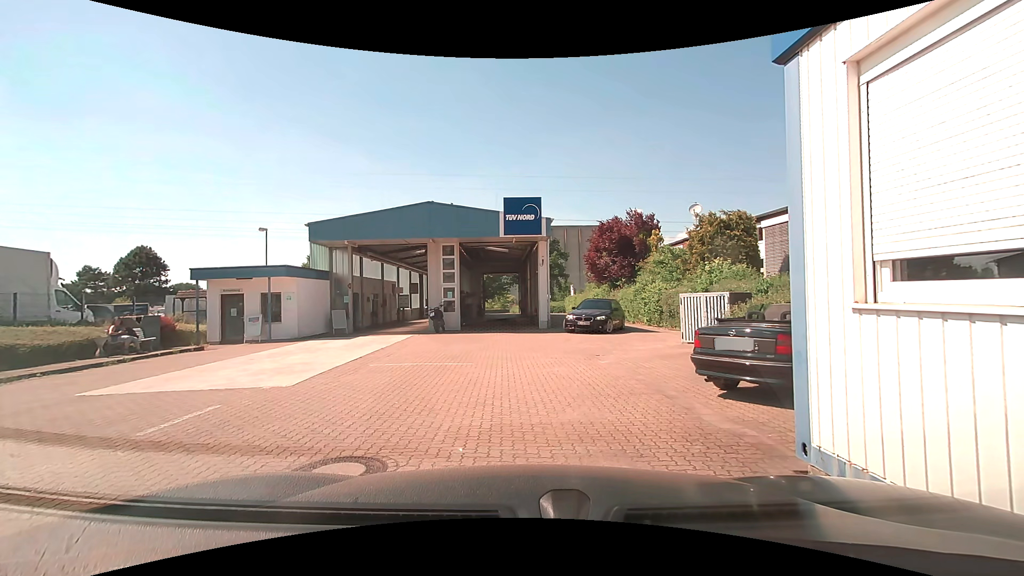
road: service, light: Day
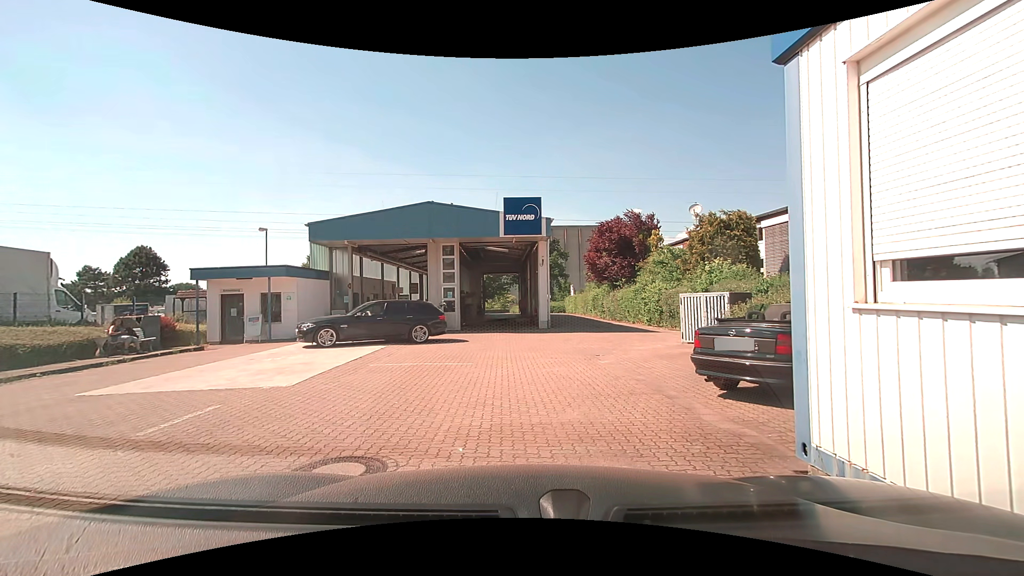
(0.0, 0.0) m; 0°
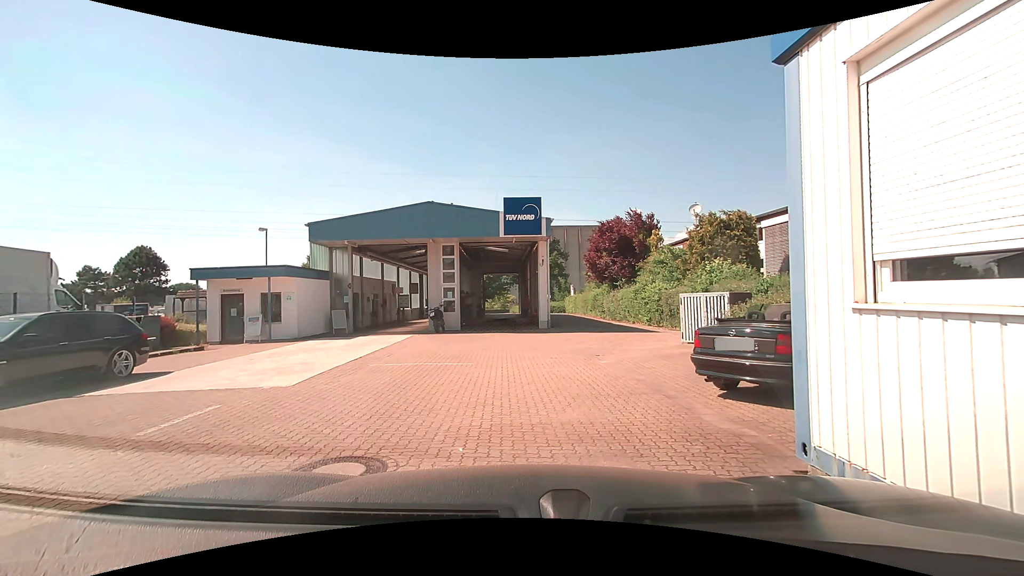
(0.0, 0.0) m; 0°
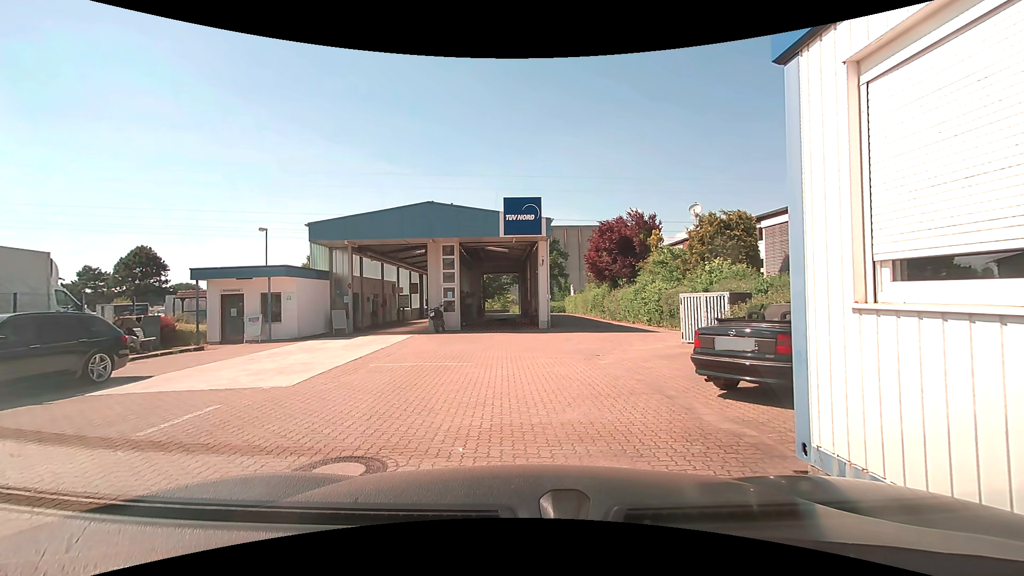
(0.0, 0.0) m; 0°
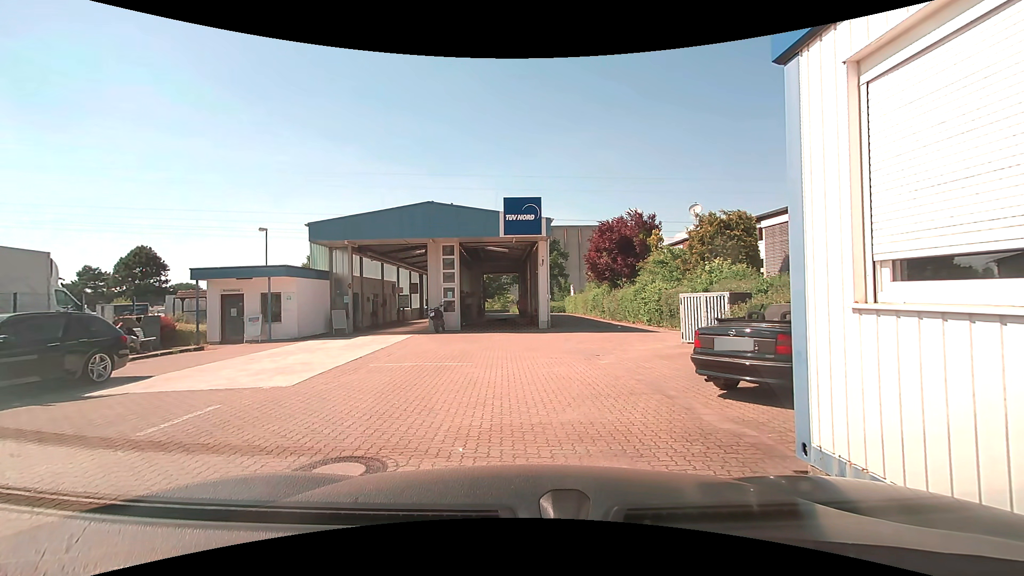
(0.0, 0.0) m; 0°
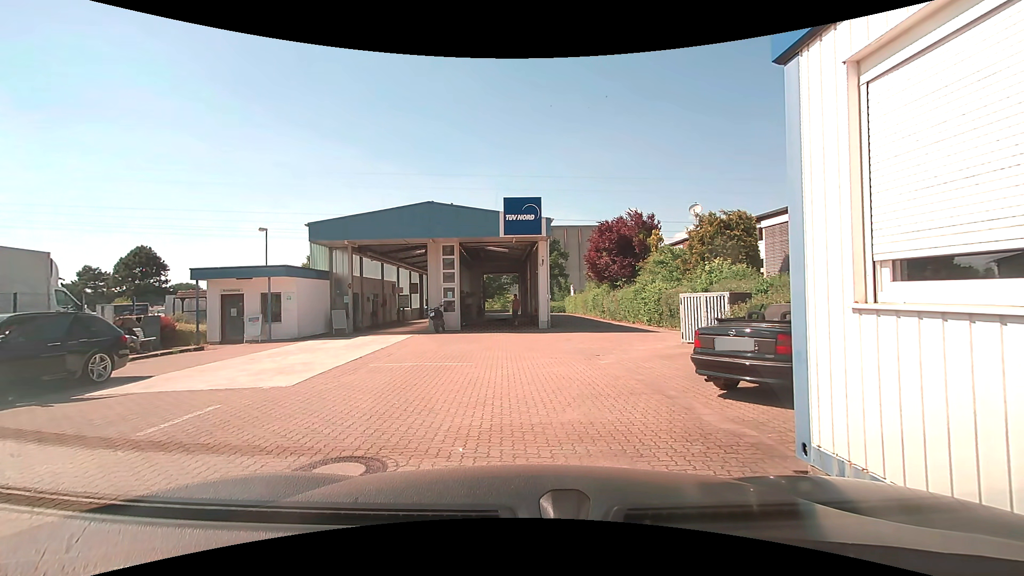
(0.0, 0.0) m; 0°
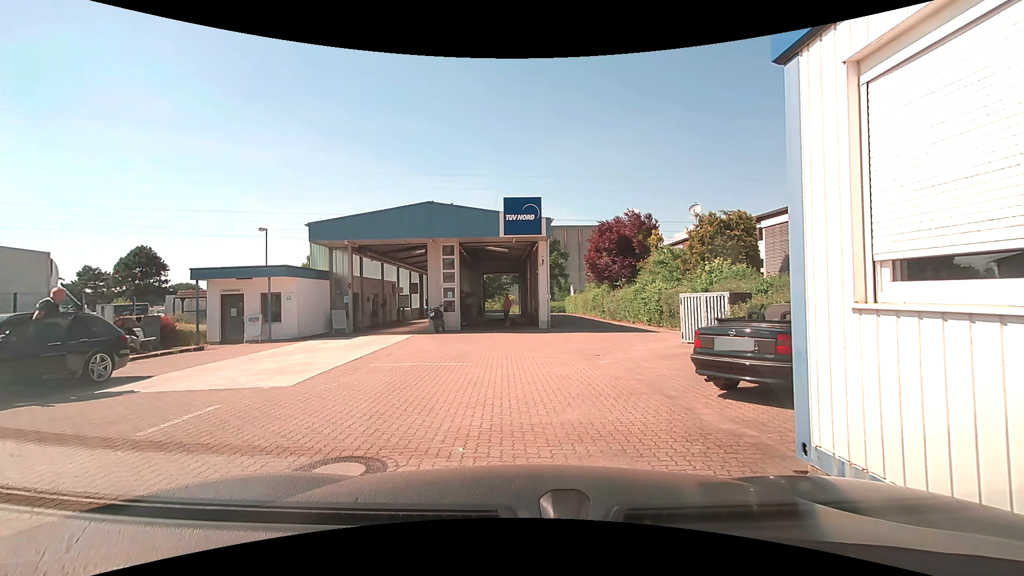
(0.0, 0.0) m; 0°
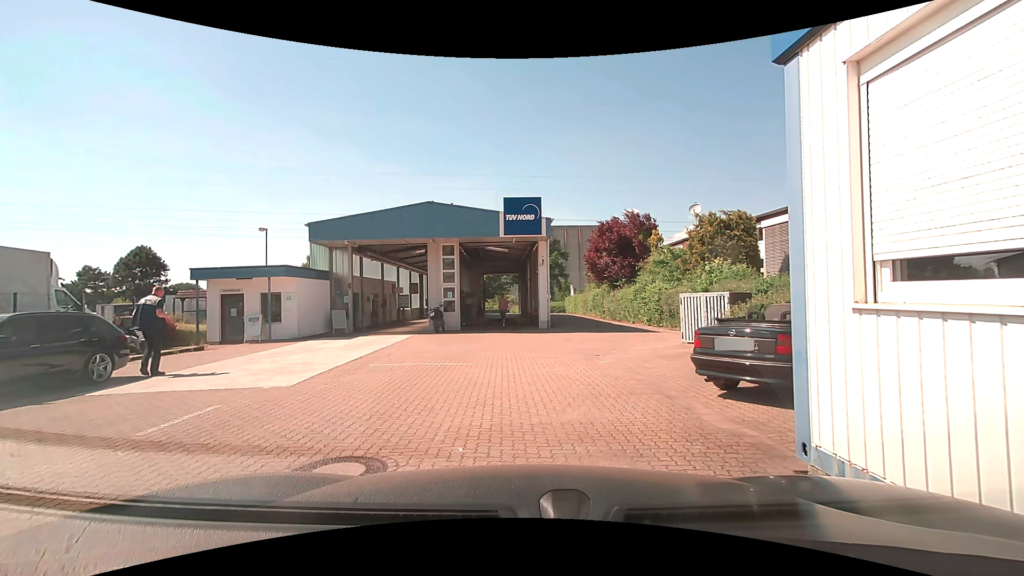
(0.0, 0.0) m; 0°
